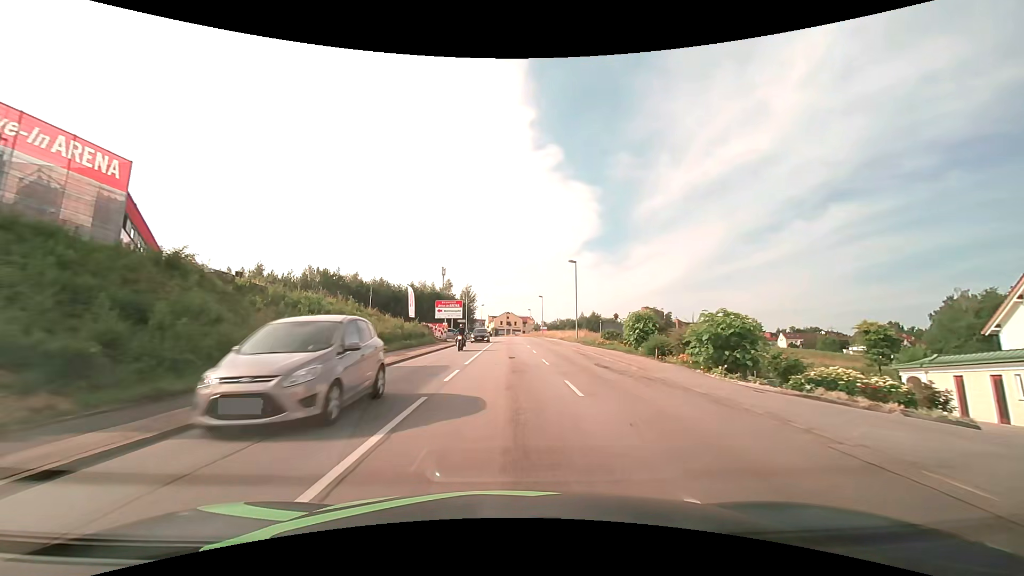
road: tertiary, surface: asphalt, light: Day
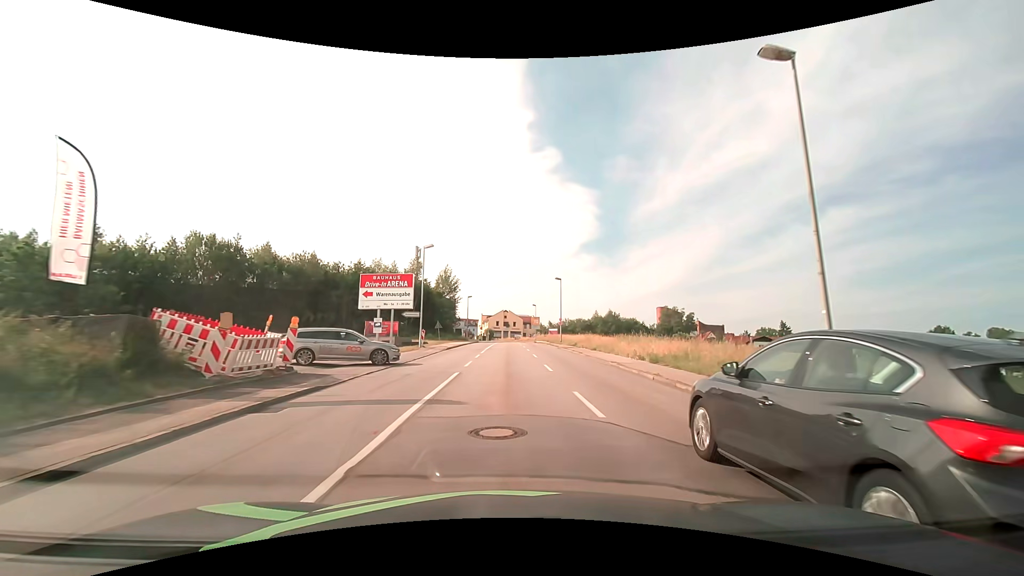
(+0.1, +38.3) m; 0°
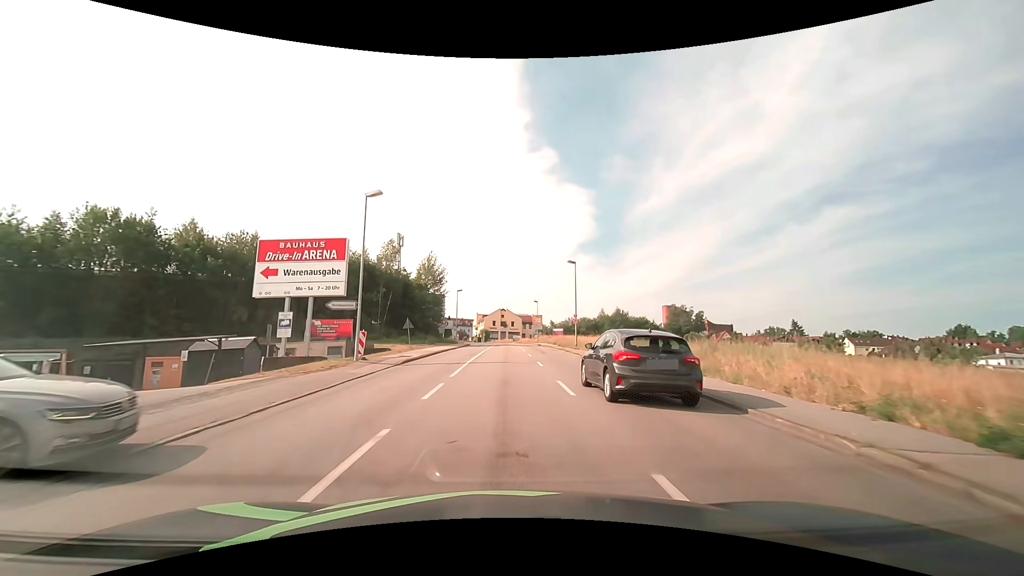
(+0.1, +15.3) m; 0°
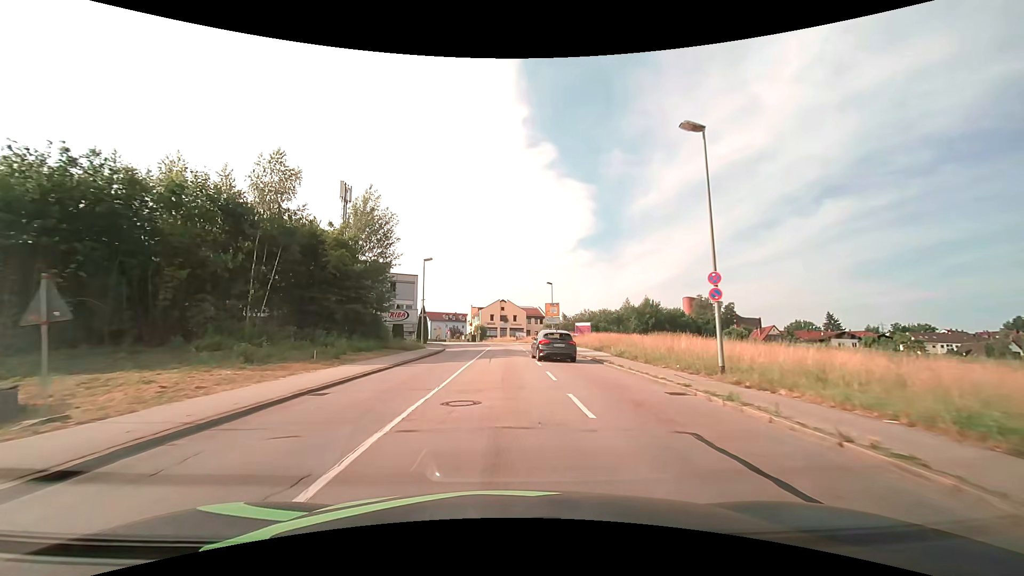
(-0.1, +30.6) m; 0°
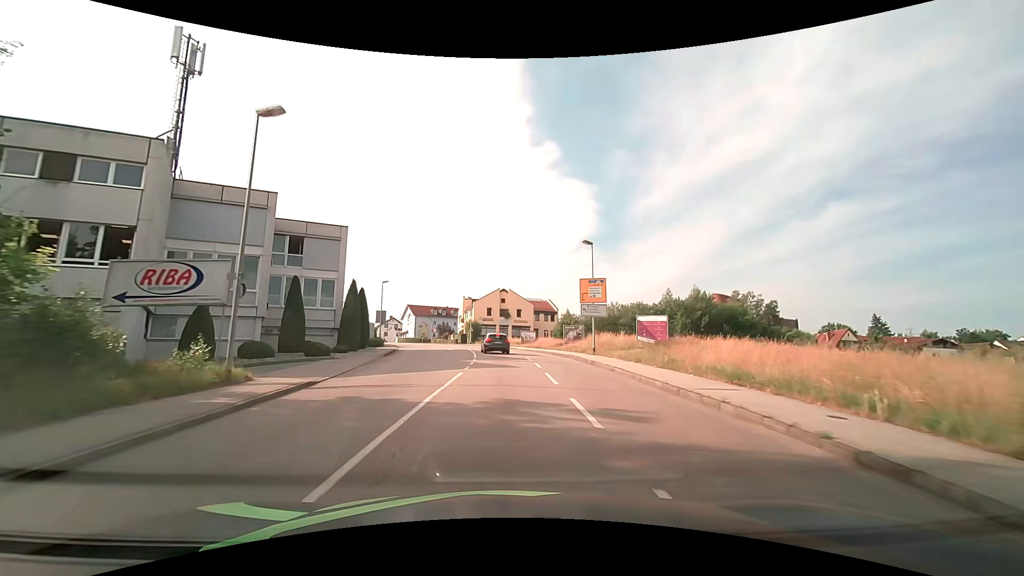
(+0.1, +30.7) m; 0°
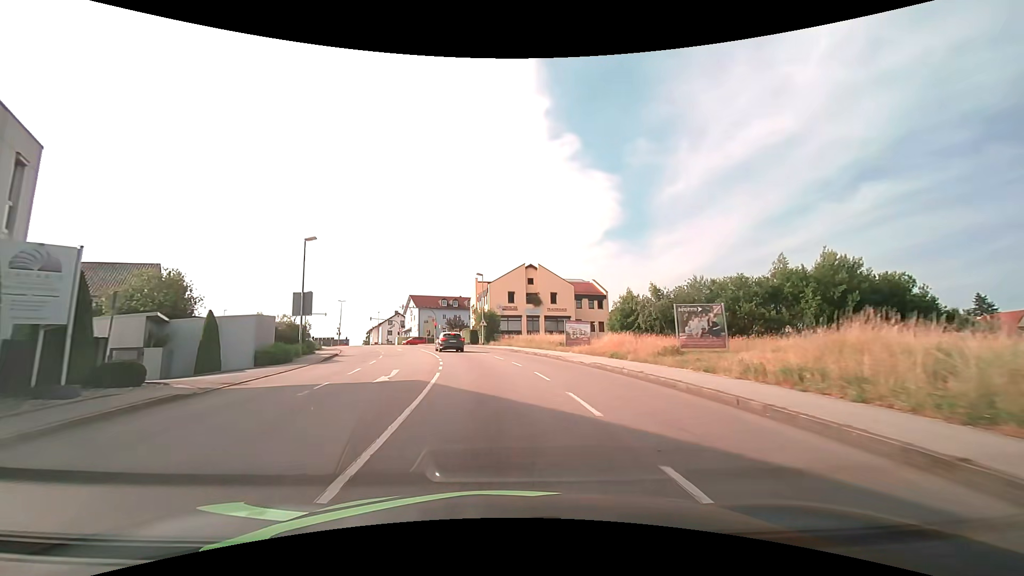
(-0.4, +30.7) m; -3°
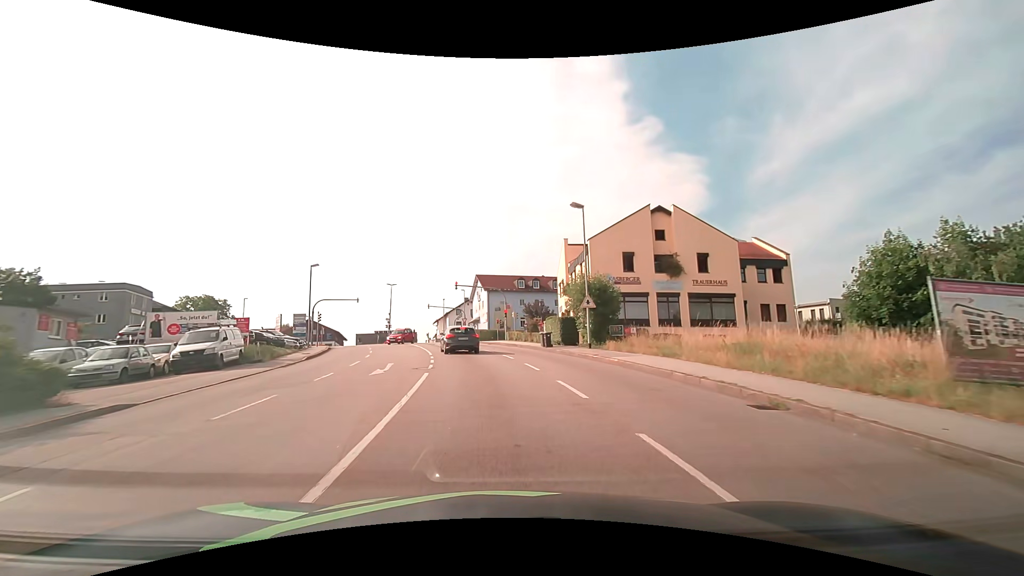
(-2.2, +28.6) m; -10°
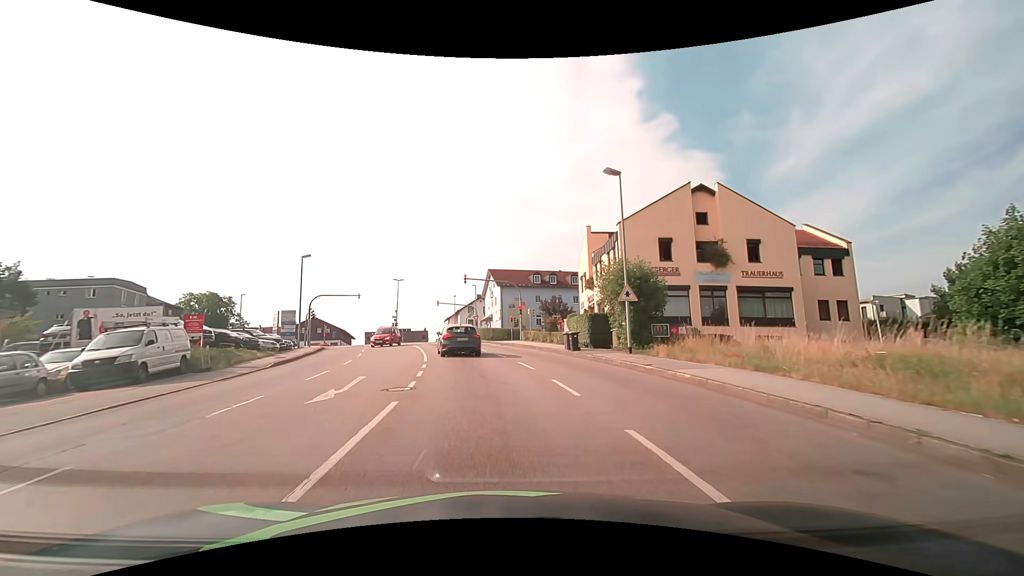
(-0.1, +5.7) m; -2°
(0, +10) (-1, +20) (-3, +30) (-5, +39) (-8, +49) (-10, +59) (-13, +69) (-15, +78) (-18, +88) (-26, +93) m
